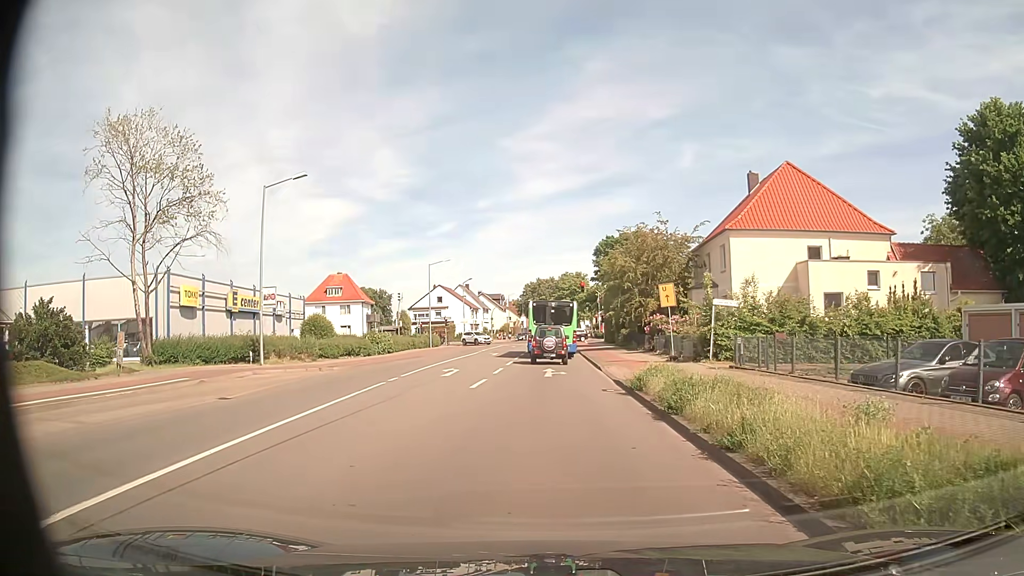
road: secondary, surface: asphalt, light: Day
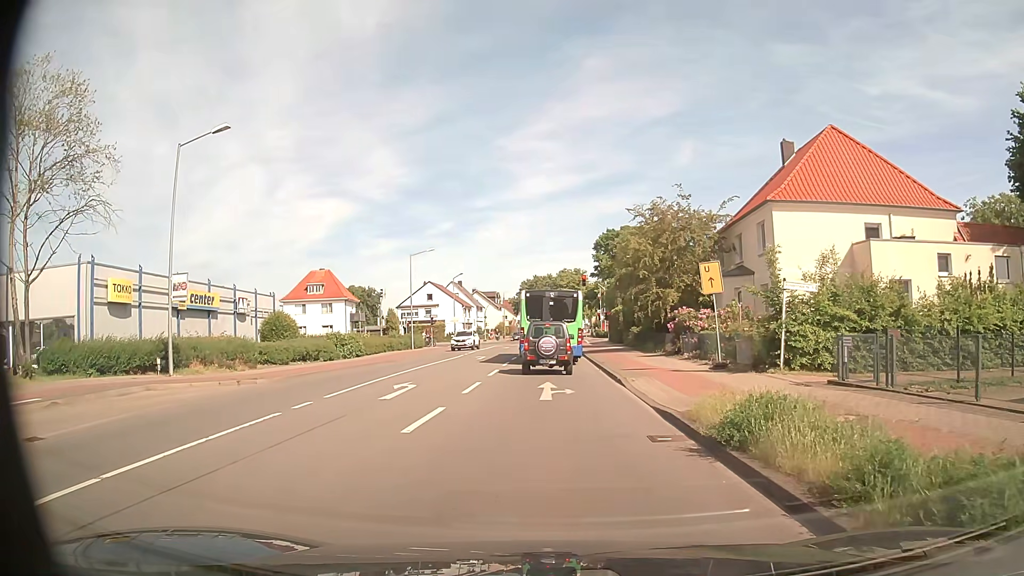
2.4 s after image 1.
(-0.1, +7.8) m; 0°
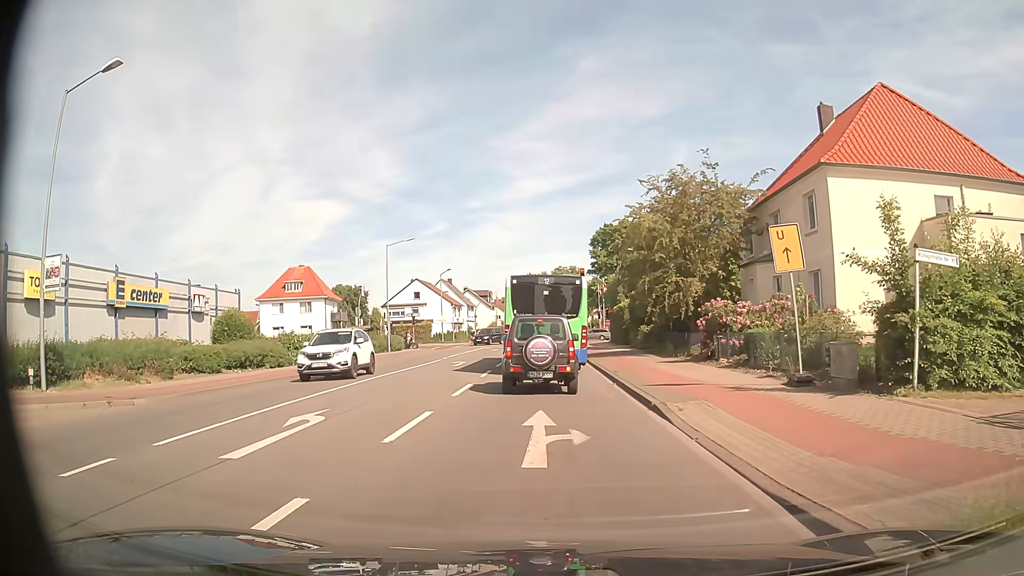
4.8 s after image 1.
(0.0, +6.9) m; 0°
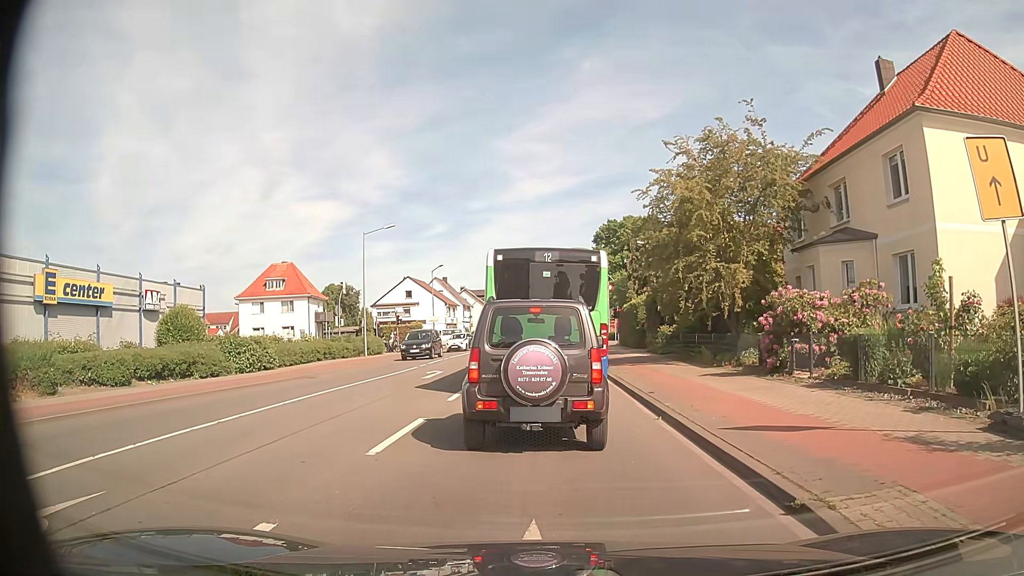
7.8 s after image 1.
(0.0, +6.7) m; 0°
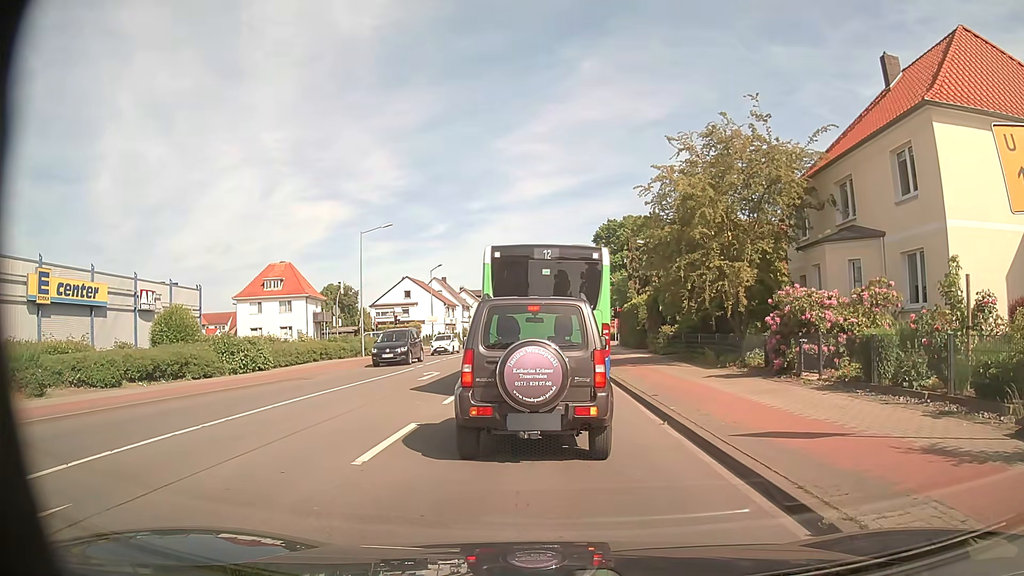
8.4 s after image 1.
(0.0, +0.5) m; 0°
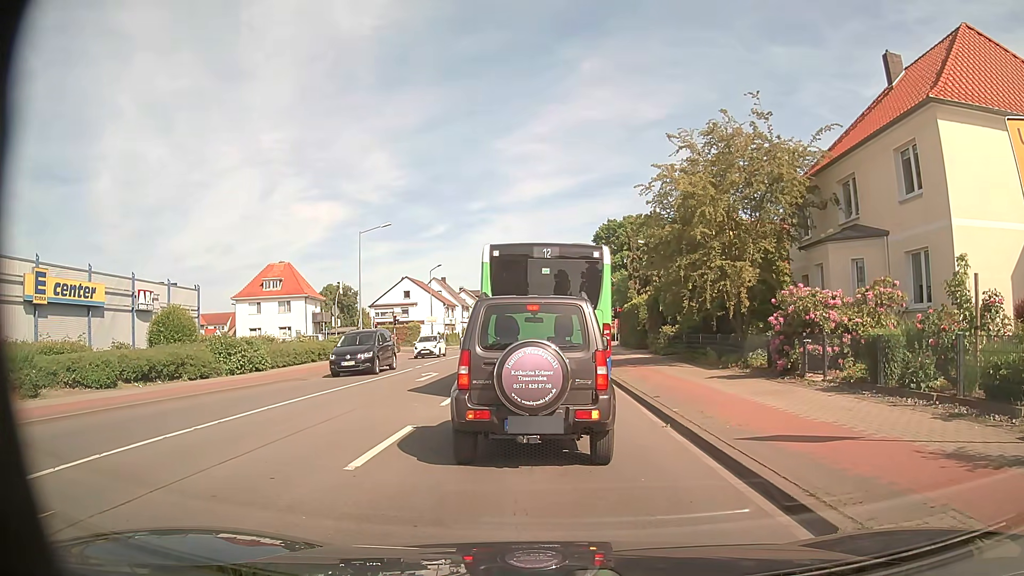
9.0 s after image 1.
(0.0, +0.2) m; 0°
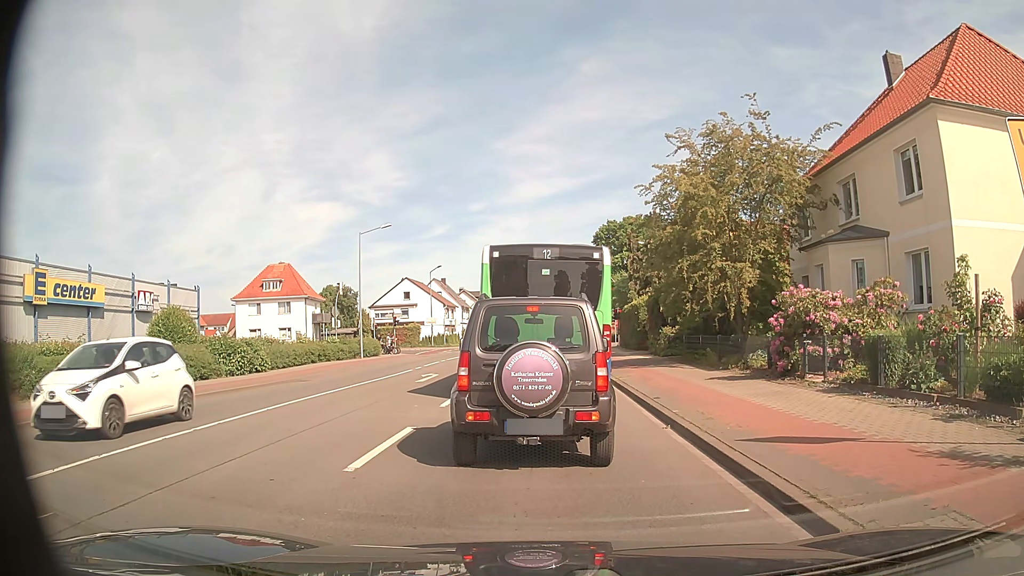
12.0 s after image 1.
(0.0, +0.1) m; 0°
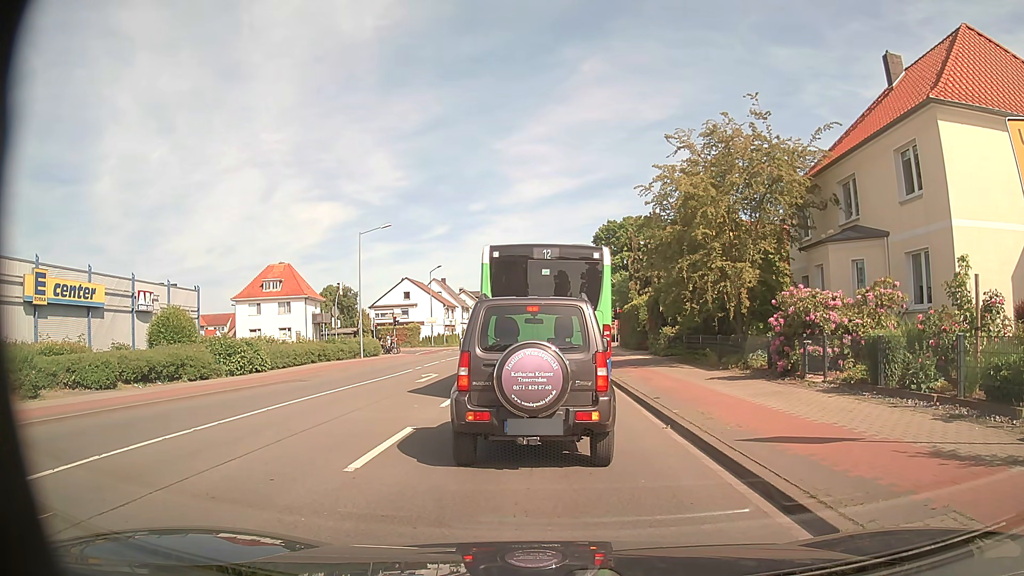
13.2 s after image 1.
(0.0, 0.0) m; 0°
(0, +10) (0, +20) (0, +30) (0, +40) (0, +50) (0, +60) (+1, +70) (+1, +80) (+1, +90) (+1, +100) m
